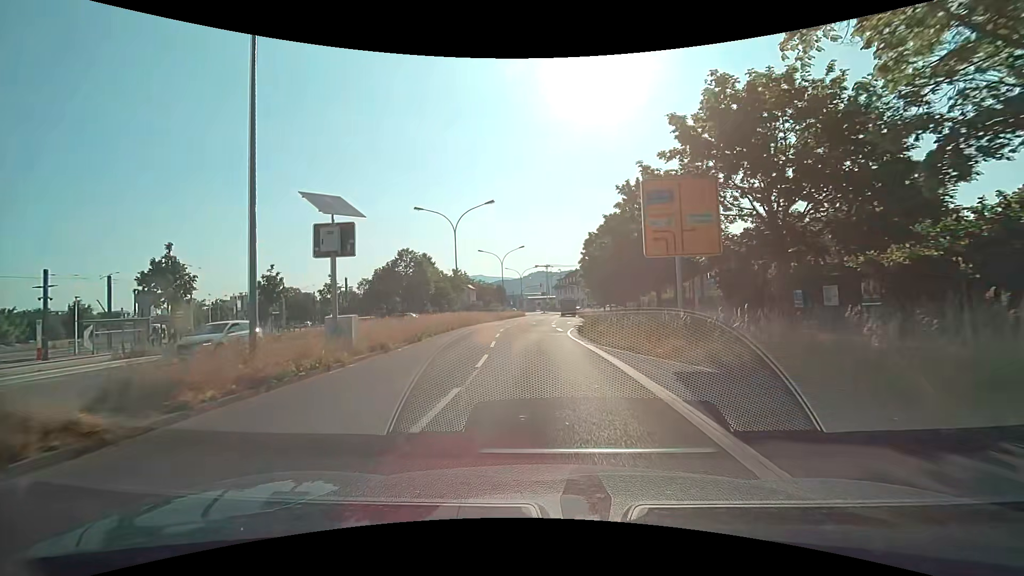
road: secondary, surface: asphalt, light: Day
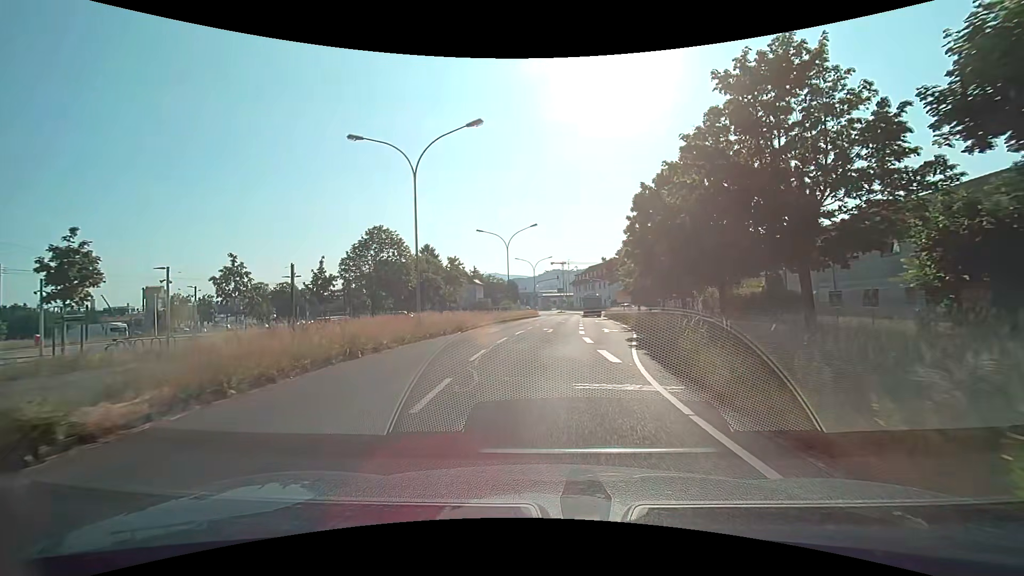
(-0.3, +17.1) m; -2°
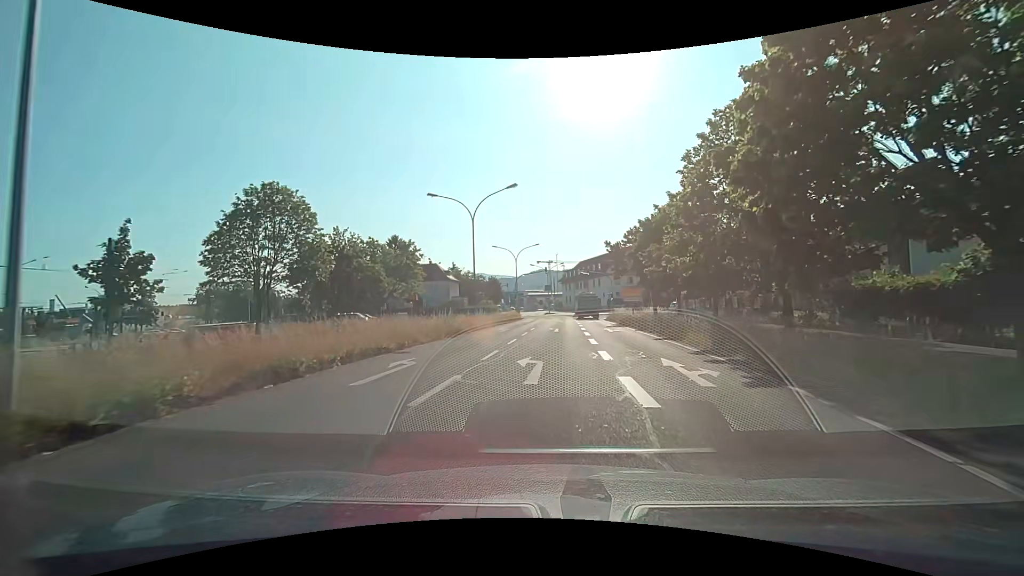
(+0.3, +17.5) m; +2°
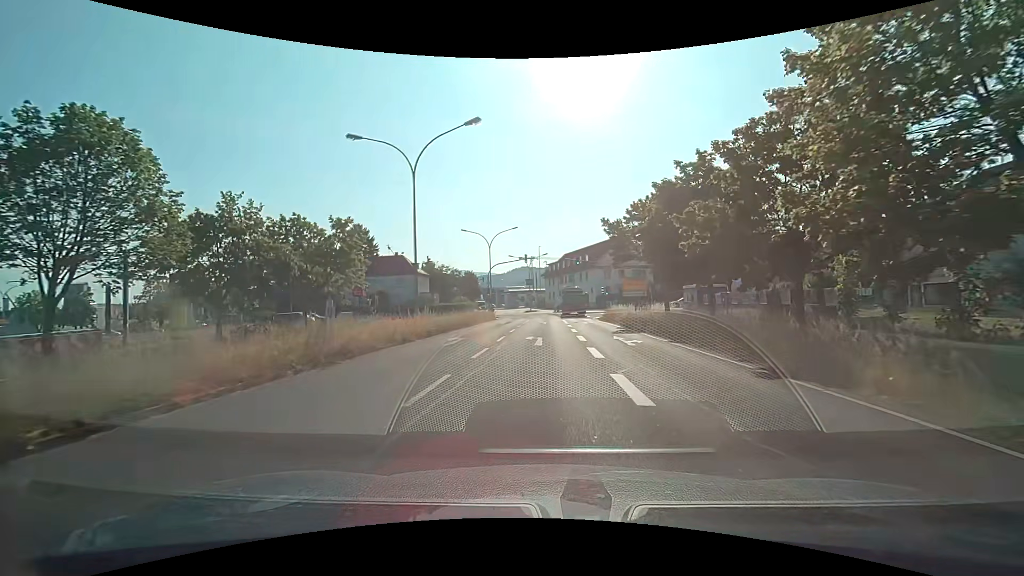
(+0.2, +12.0) m; +2°
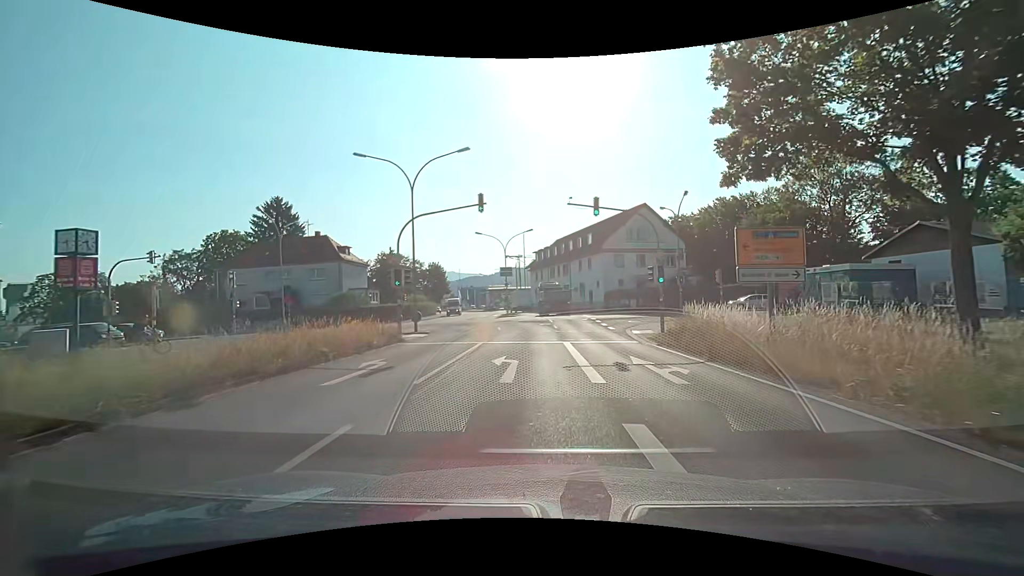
(+0.6, +27.9) m; +2°
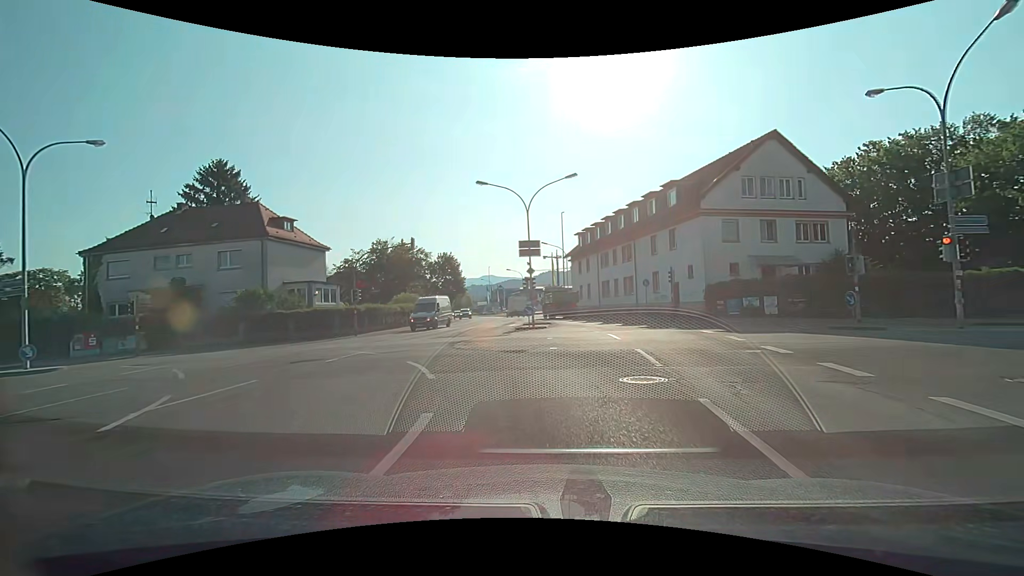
(-0.9, +24.5) m; -4°
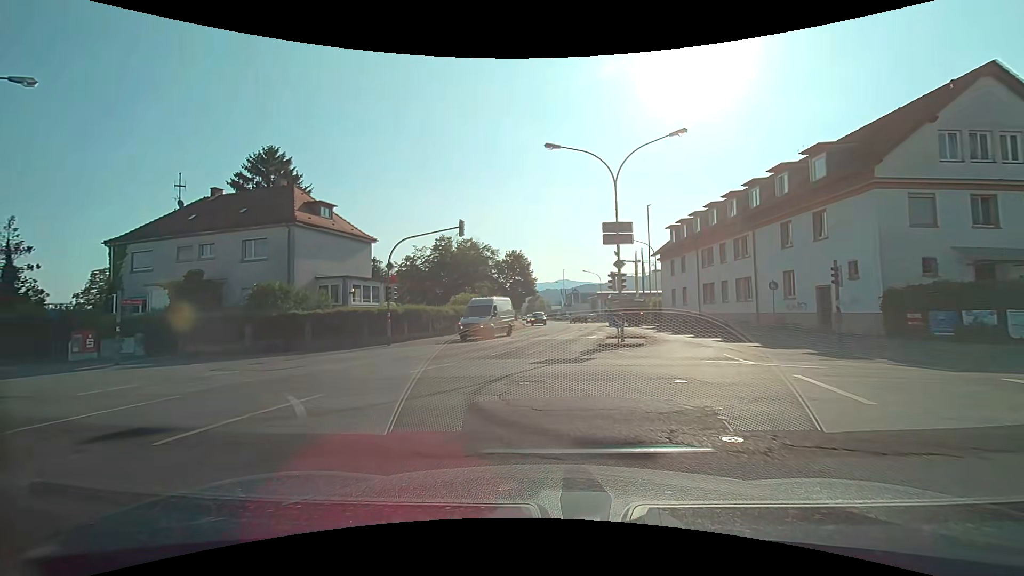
(-0.6, +8.4) m; -10°
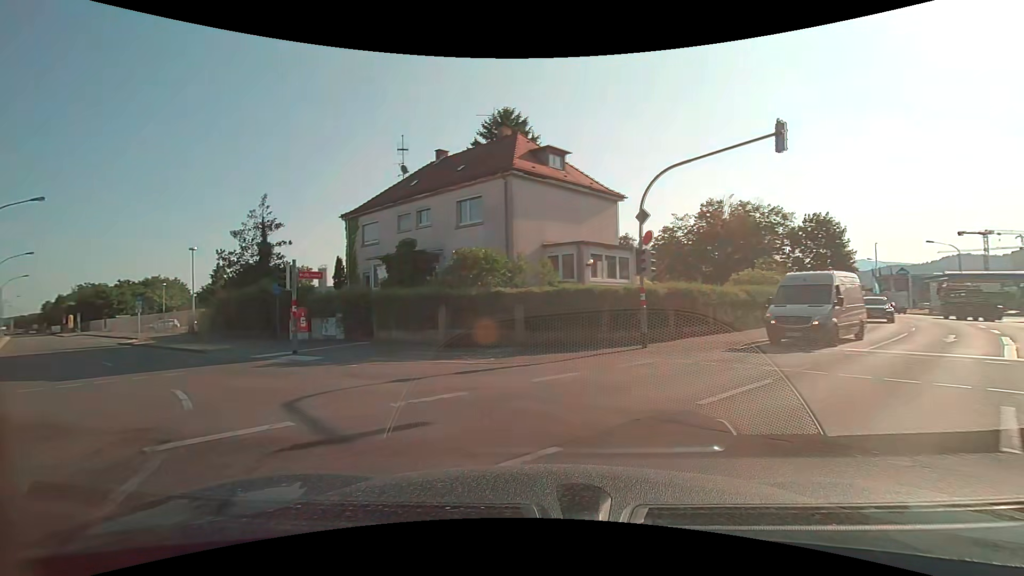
(-2.3, +10.5) m; -28°
(-3, +9) (-10, +16) (-18, +23) (-25, +29) (-33, +36) (-40, +43) (-48, +49) (-55, +56) (-63, +62) (-70, +69) m
